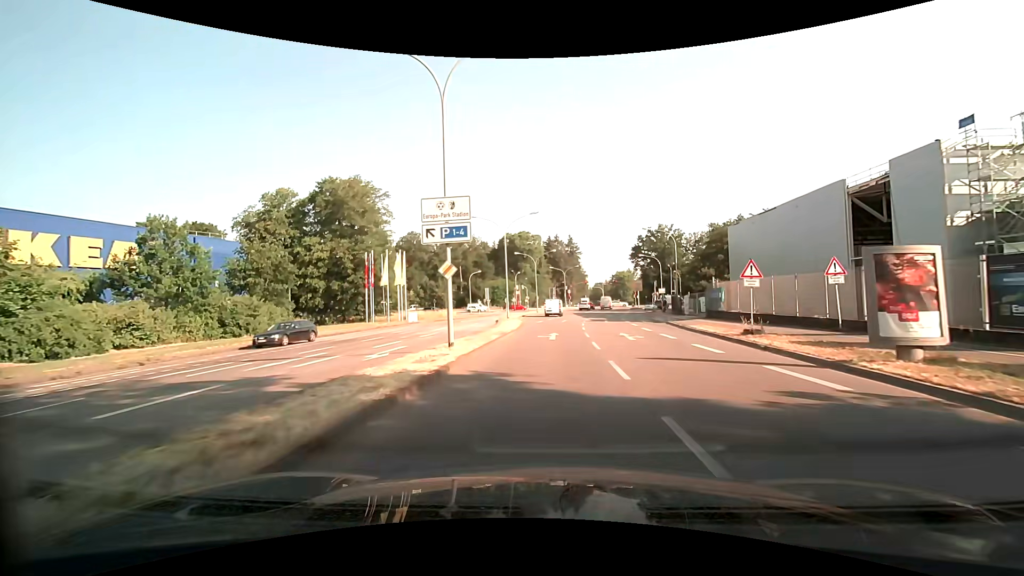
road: secondary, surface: asphalt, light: Day
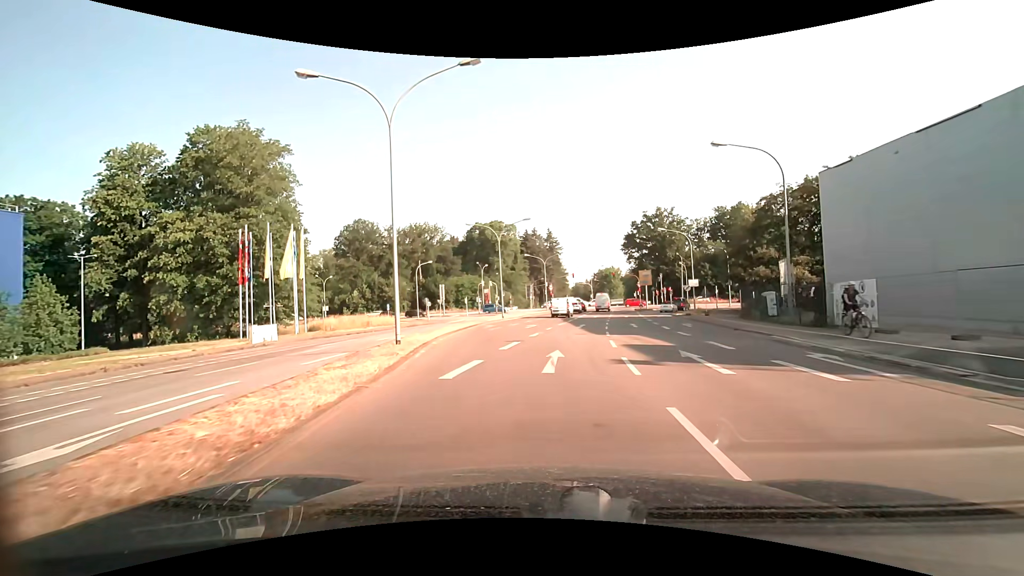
(+0.9, +29.5) m; +3°
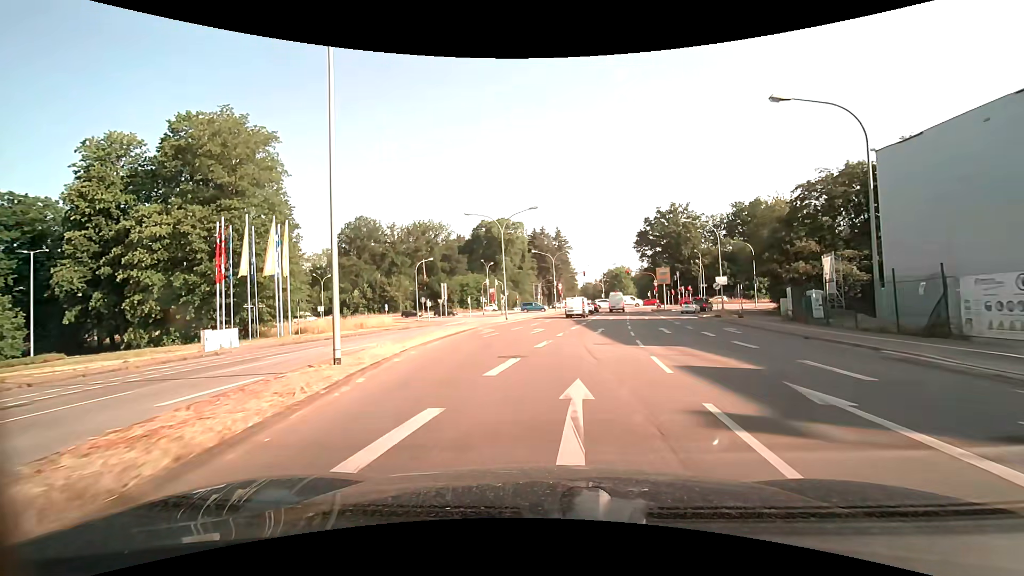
(-0.1, +5.7) m; -1°
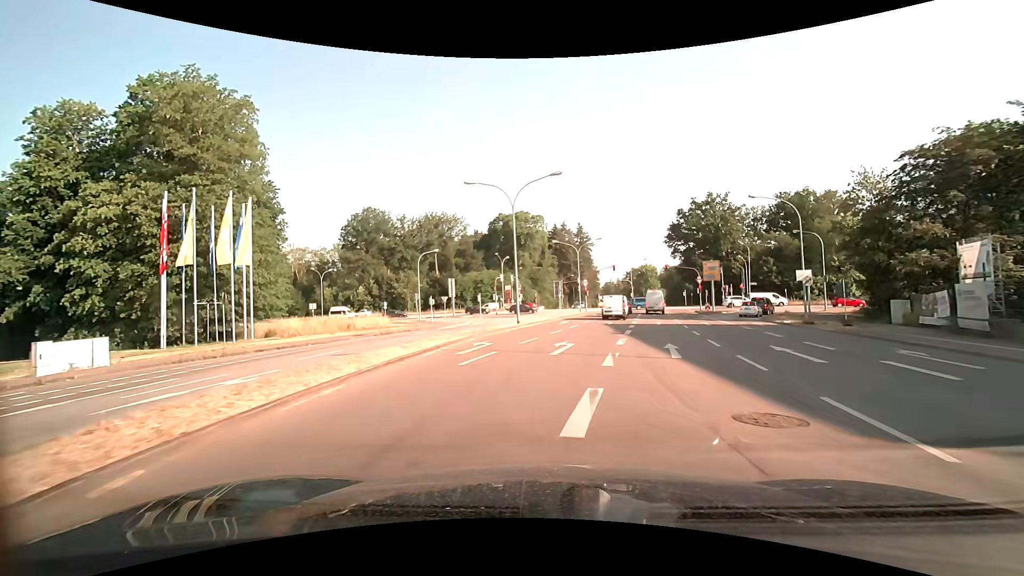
(-0.2, +10.9) m; -2°
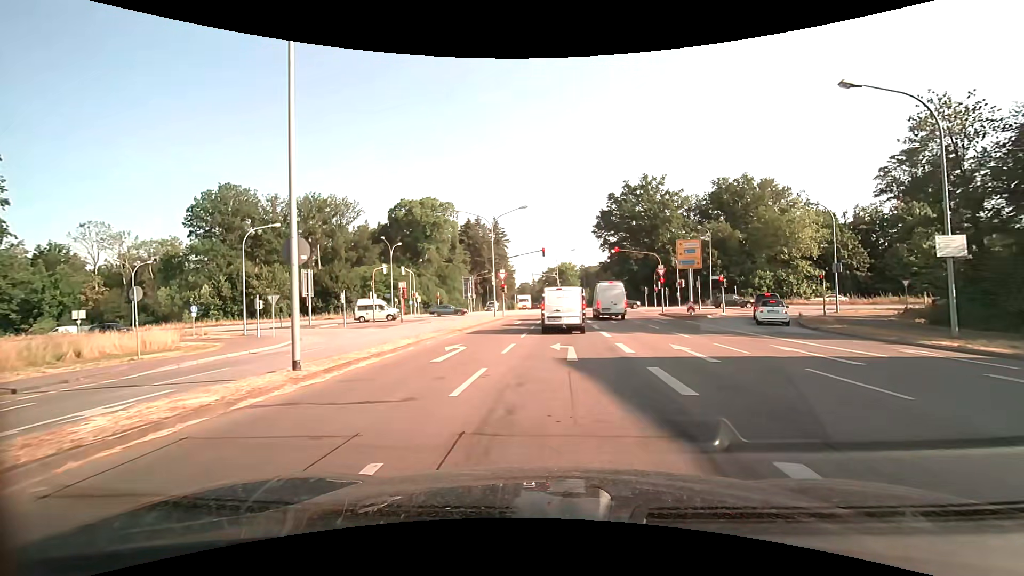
(+1.2, +21.5) m; +10°
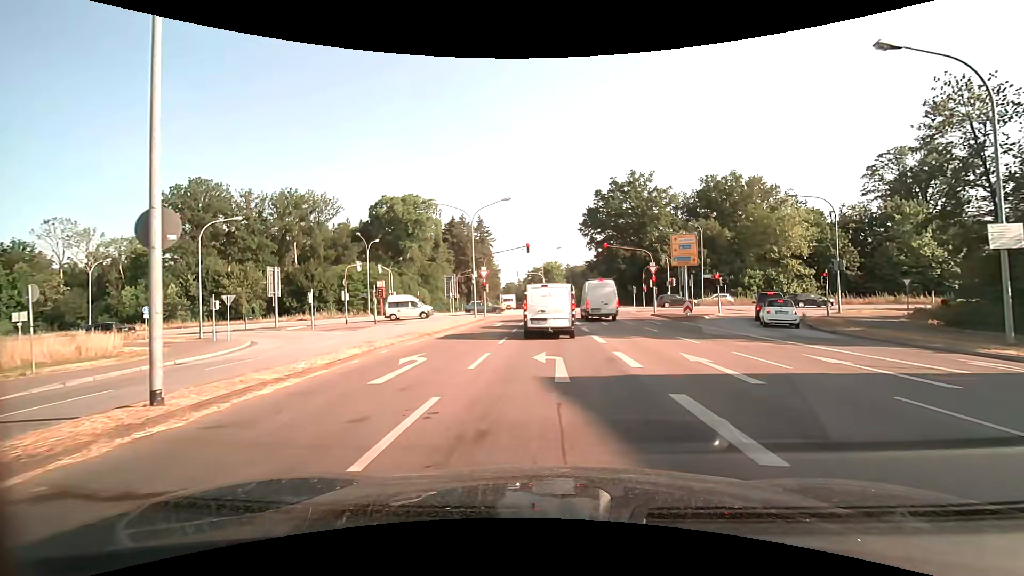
(0.0, +3.1) m; +2°
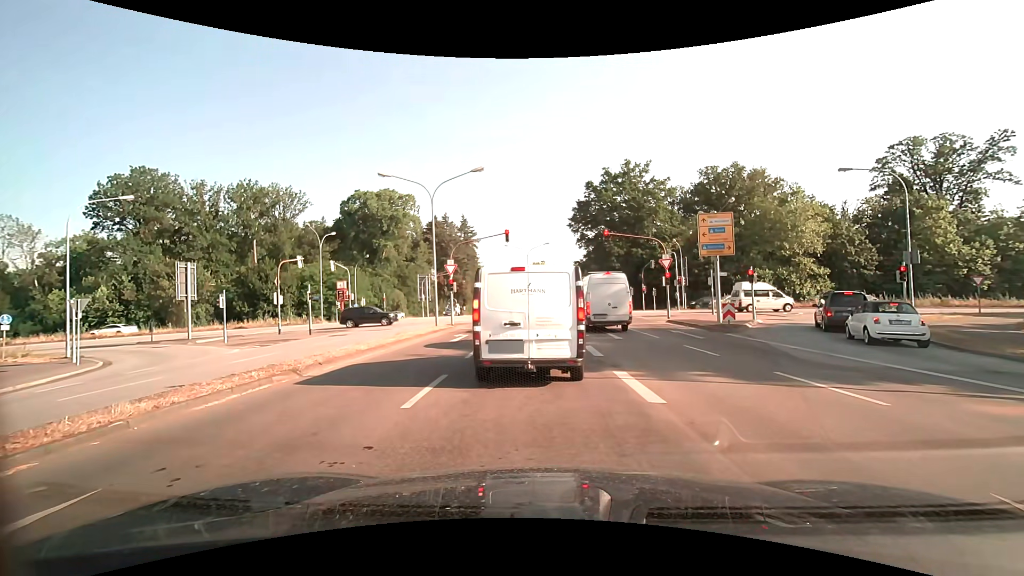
(+0.1, +9.2) m; -1°
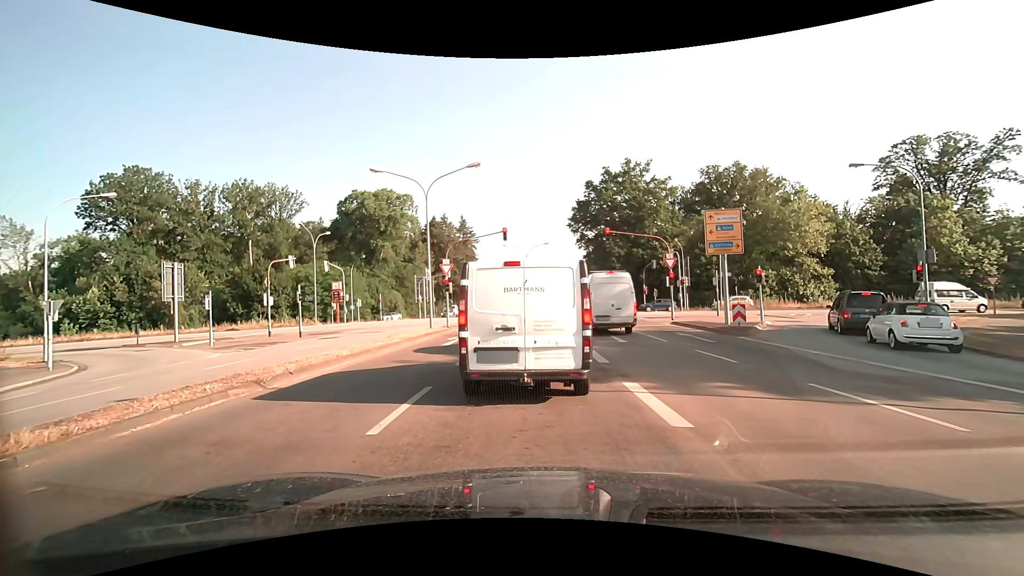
(0.0, +1.2) m; 0°
(0, +10) (0, +20) (+1, +30) (+1, +40) (-1, +50) (-8, +57) (-17, +59) (-27, +59) (-37, +59) (-47, +58) m
